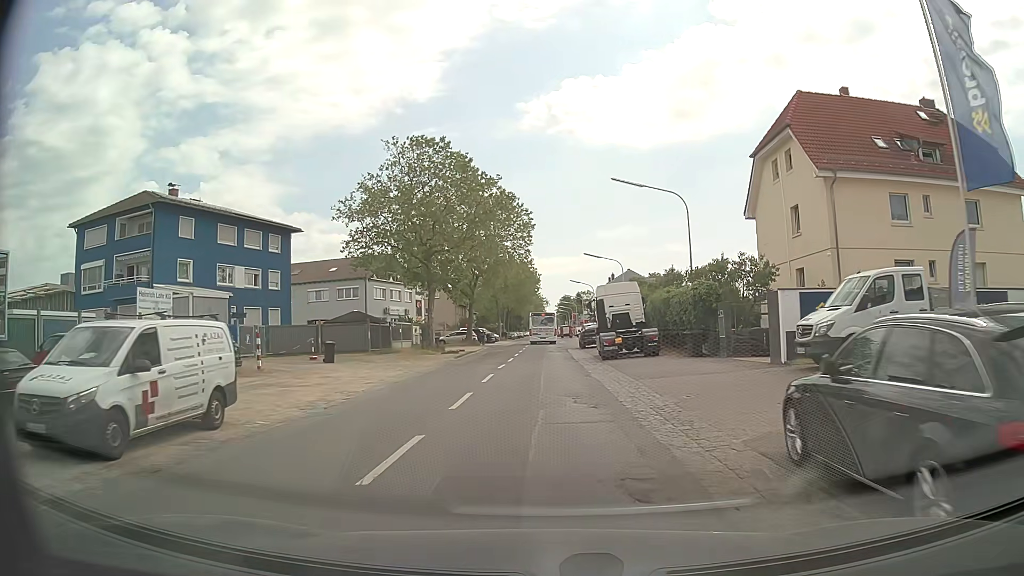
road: secondary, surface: asphalt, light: Day
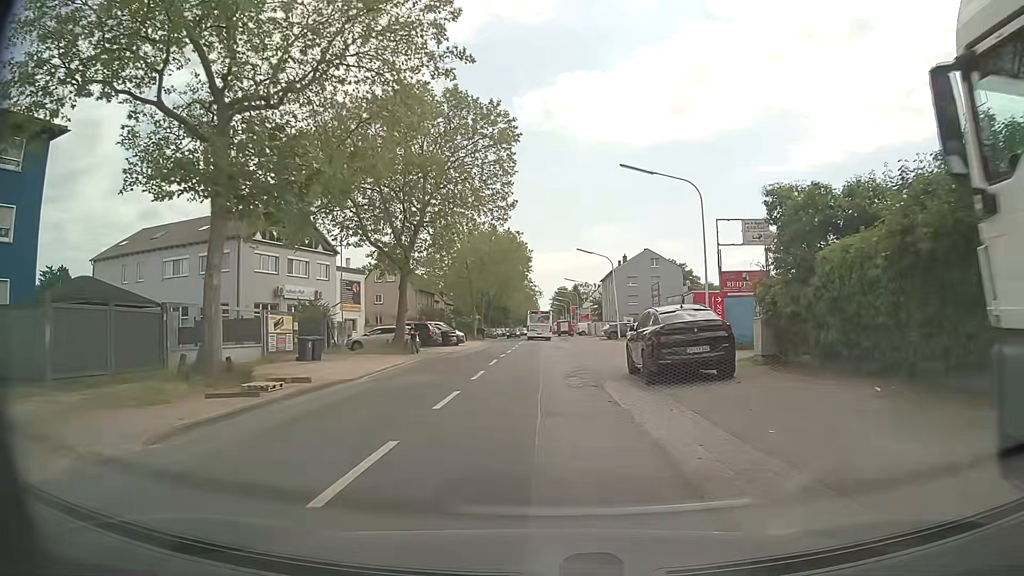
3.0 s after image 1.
(-0.3, +31.3) m; 0°
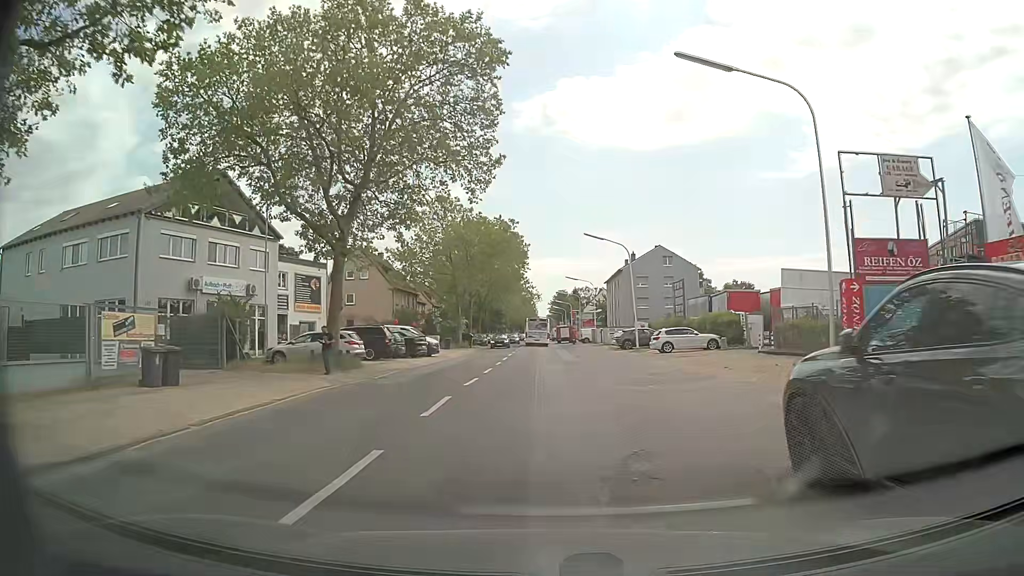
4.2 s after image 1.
(0.0, +12.4) m; 0°
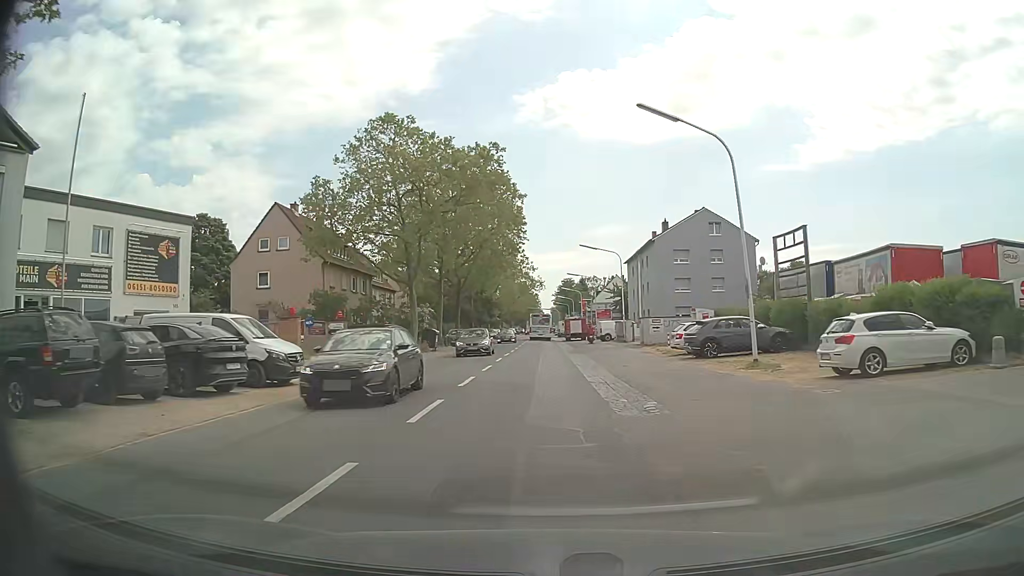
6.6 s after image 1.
(+0.1, +24.9) m; +1°
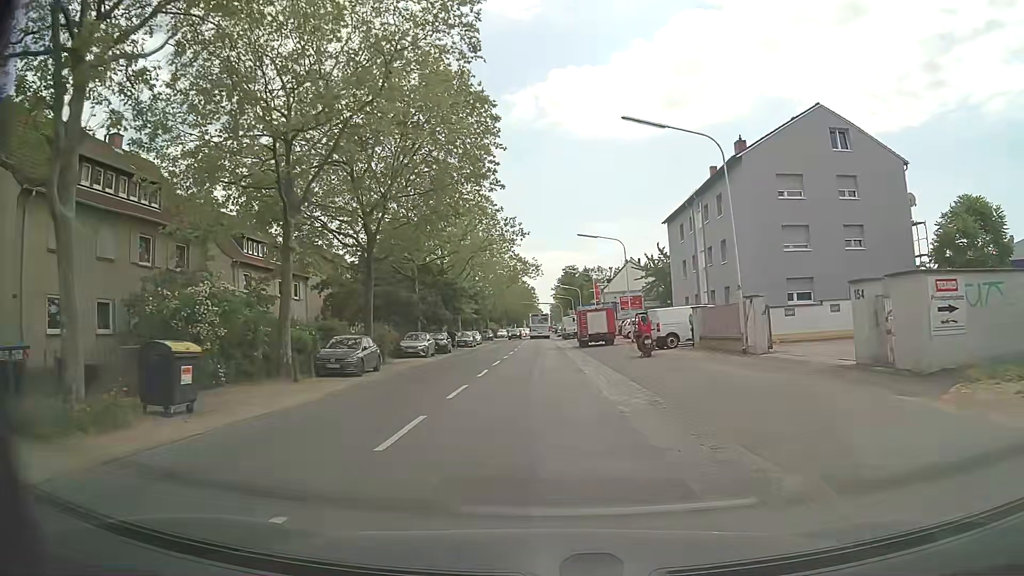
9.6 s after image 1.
(-0.3, +32.2) m; -1°
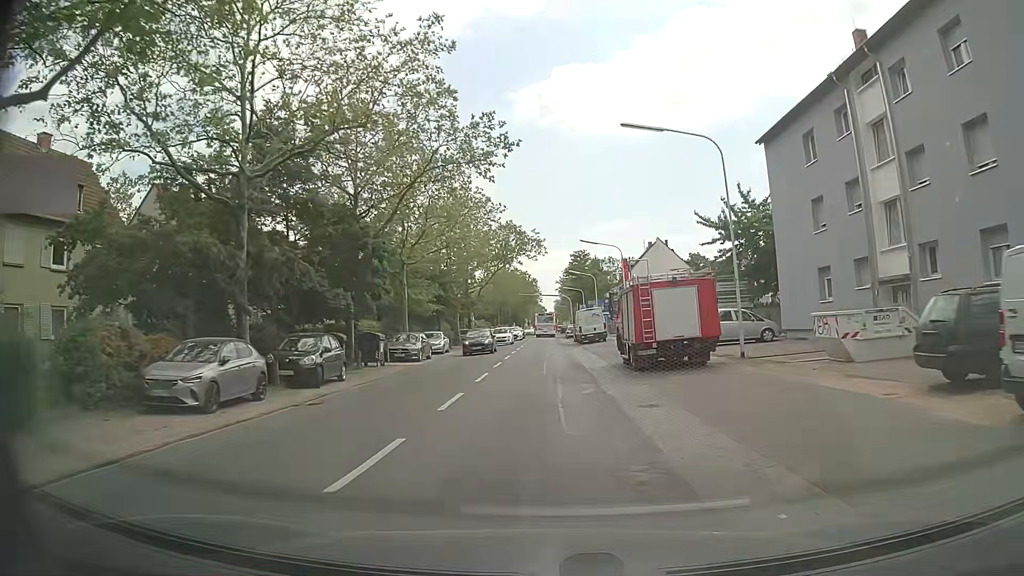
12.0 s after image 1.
(+0.1, +26.3) m; 0°
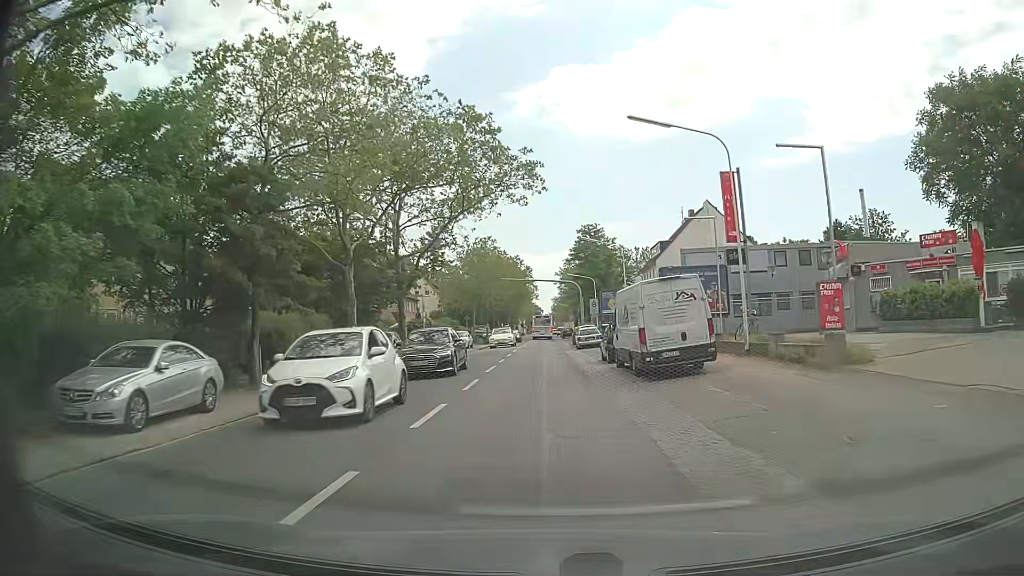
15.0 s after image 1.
(-0.1, +32.3) m; 0°
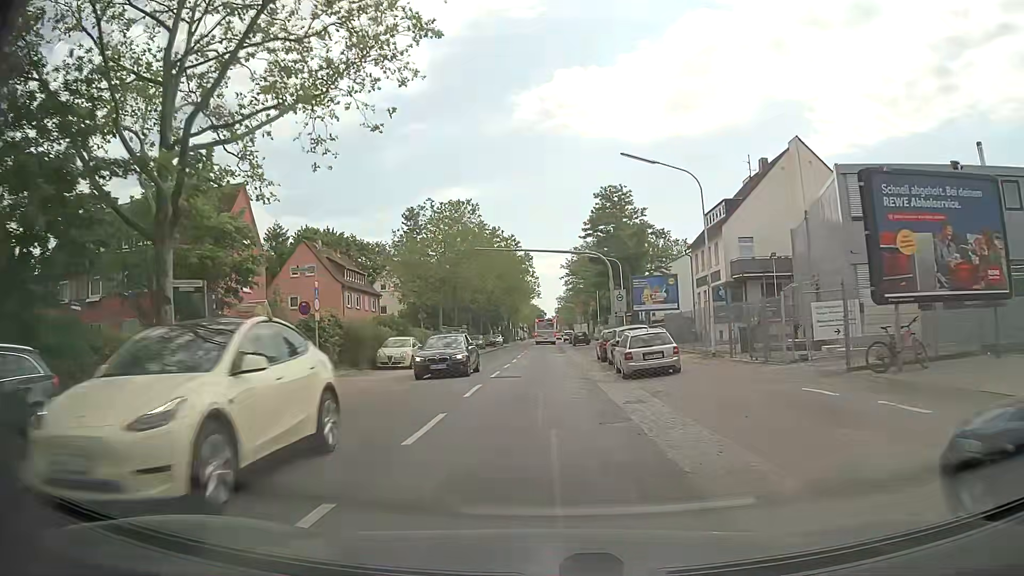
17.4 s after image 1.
(-0.1, +25.2) m; 0°
(0, +10) (0, +20) (0, +30) (0, +40) (0, +50) (+1, +60) (+1, +70) (+1, +80) (+1, +90) (+1, +100) m
